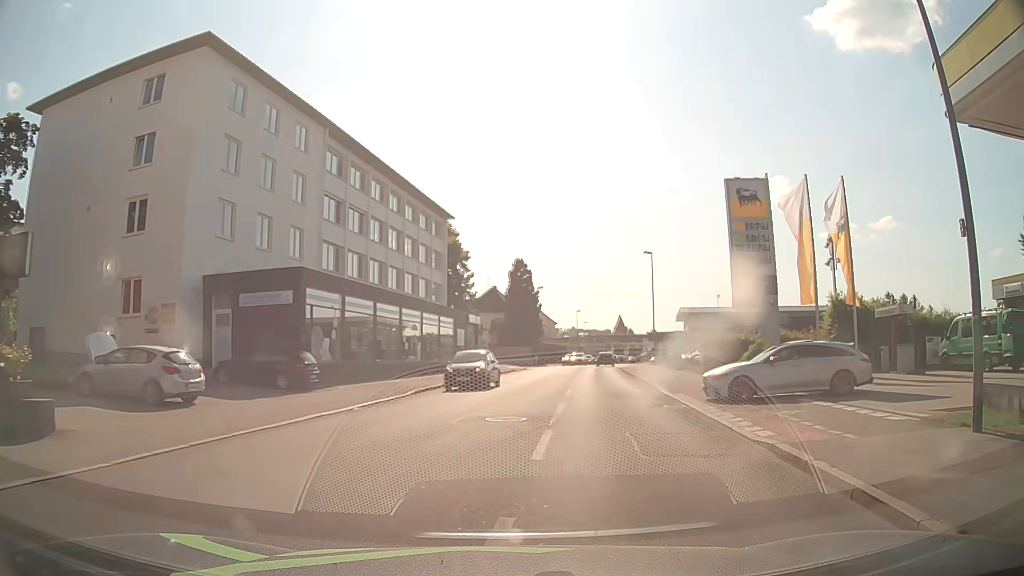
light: Day
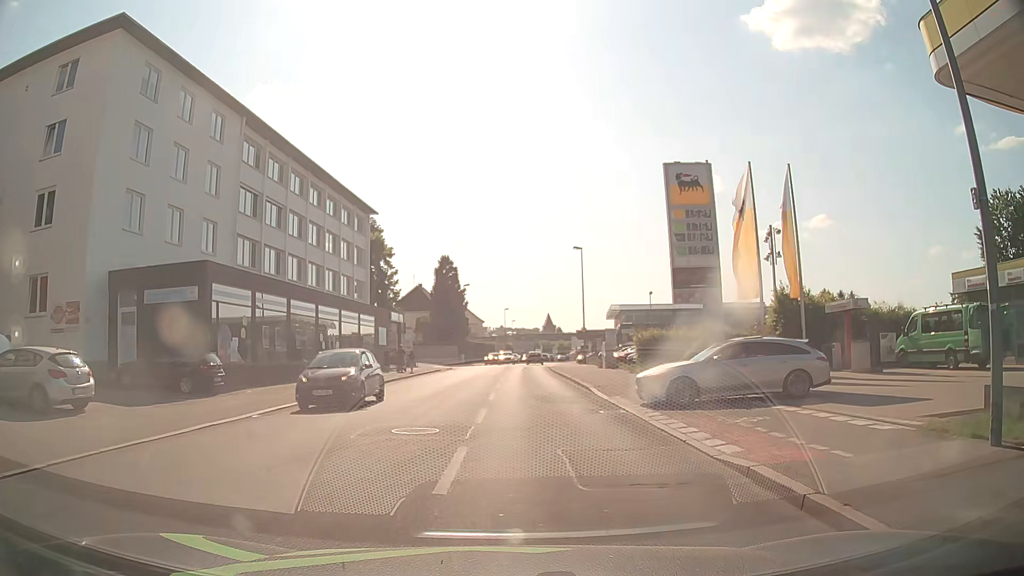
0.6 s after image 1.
(+0.1, +2.1) m; +4°
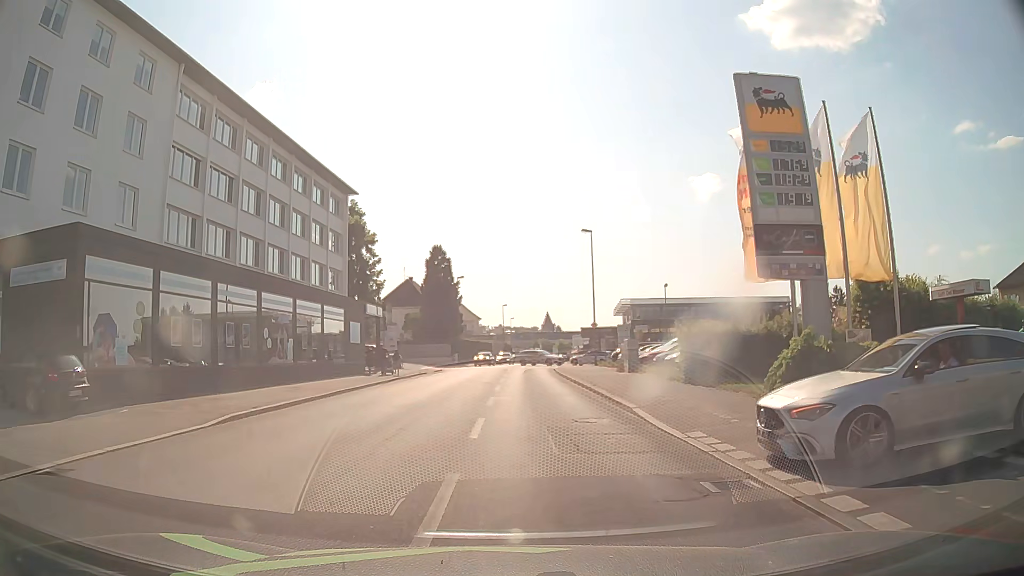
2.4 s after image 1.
(+0.2, +8.4) m; 0°
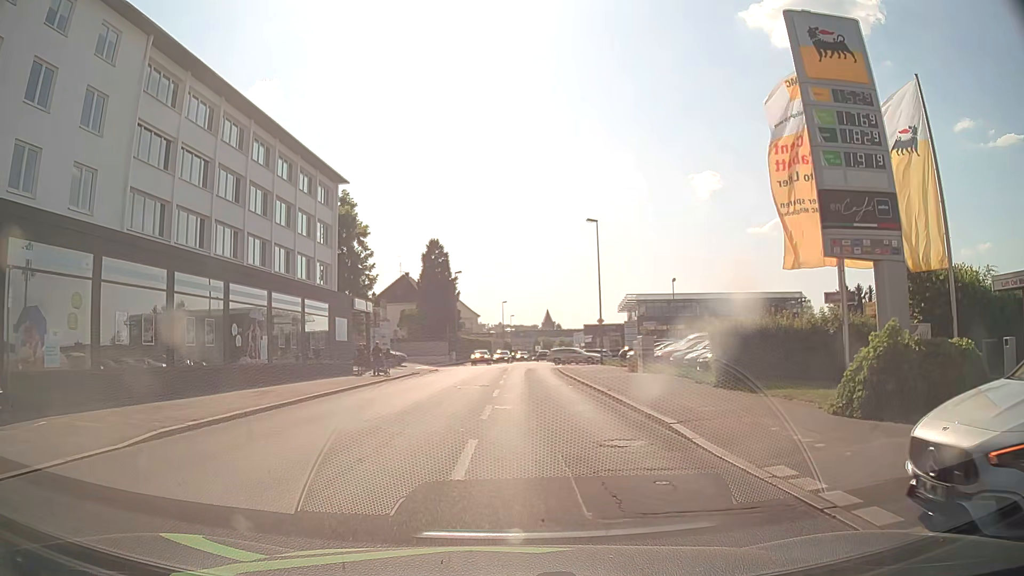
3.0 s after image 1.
(0.0, +3.5) m; +1°
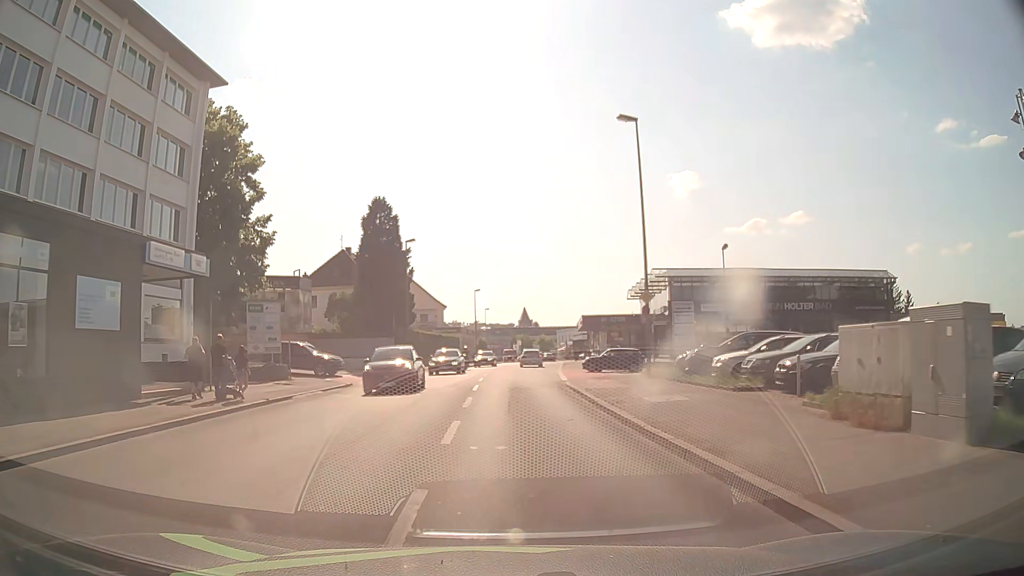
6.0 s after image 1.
(0.0, +22.2) m; +2°
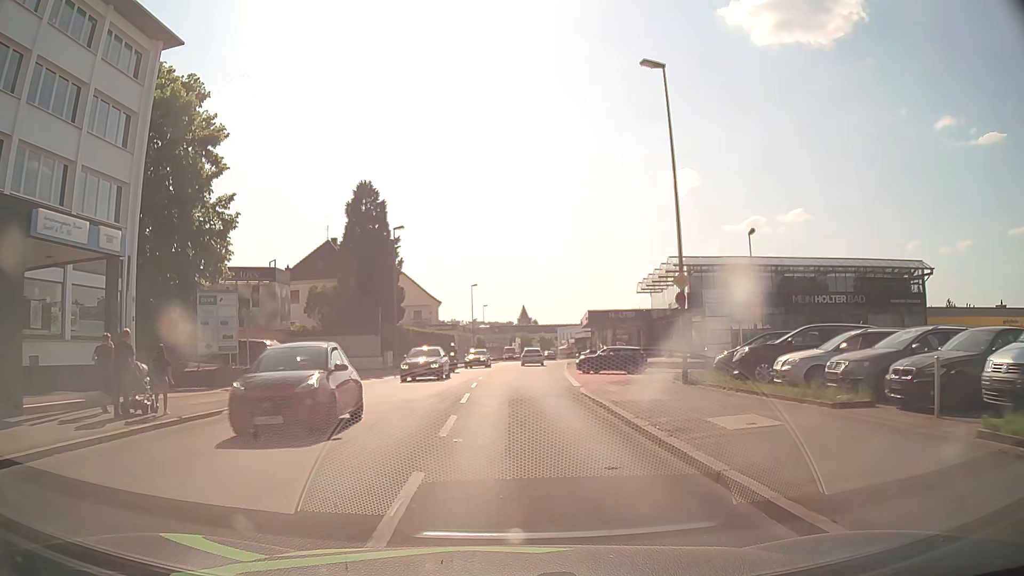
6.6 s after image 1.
(0.0, +5.4) m; 0°
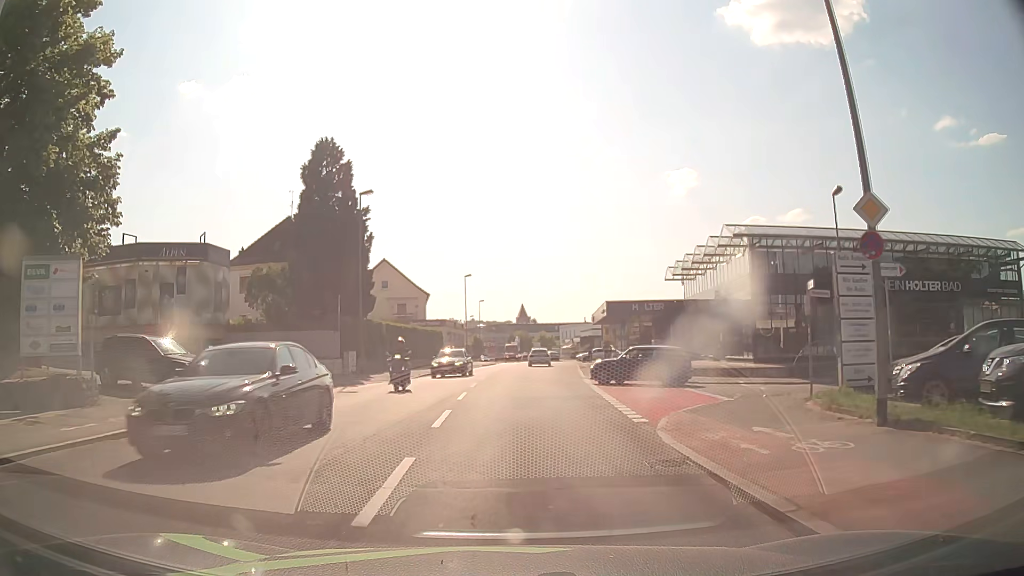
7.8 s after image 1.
(0.0, +11.3) m; 0°
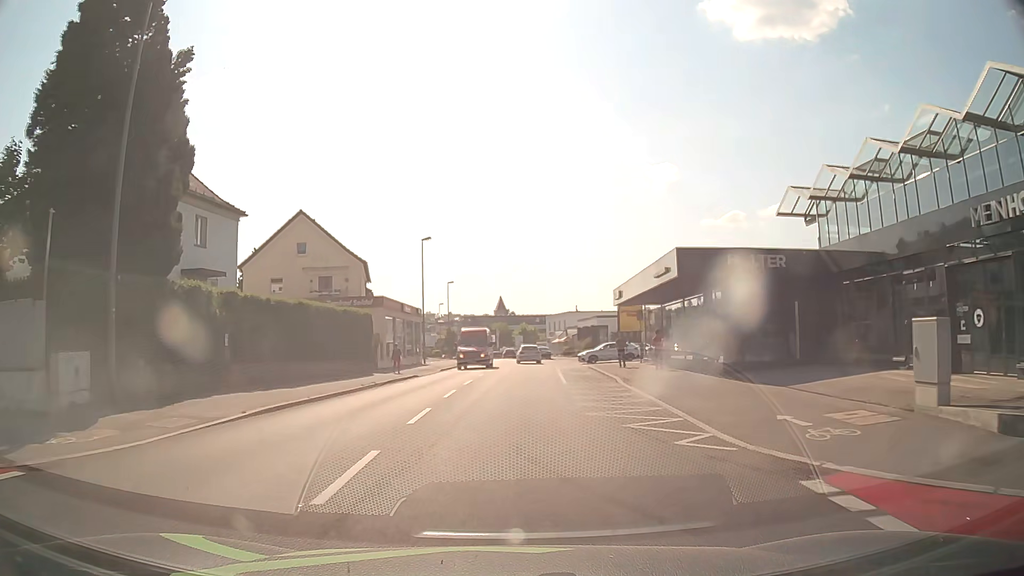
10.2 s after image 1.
(+0.2, +23.5) m; +2°
(0, +10) (0, +20) (+1, +30) (+1, +40) (+1, +50) (+1, +60) (+1, +70) (+1, +80) (+1, +90) (0, +100) m
